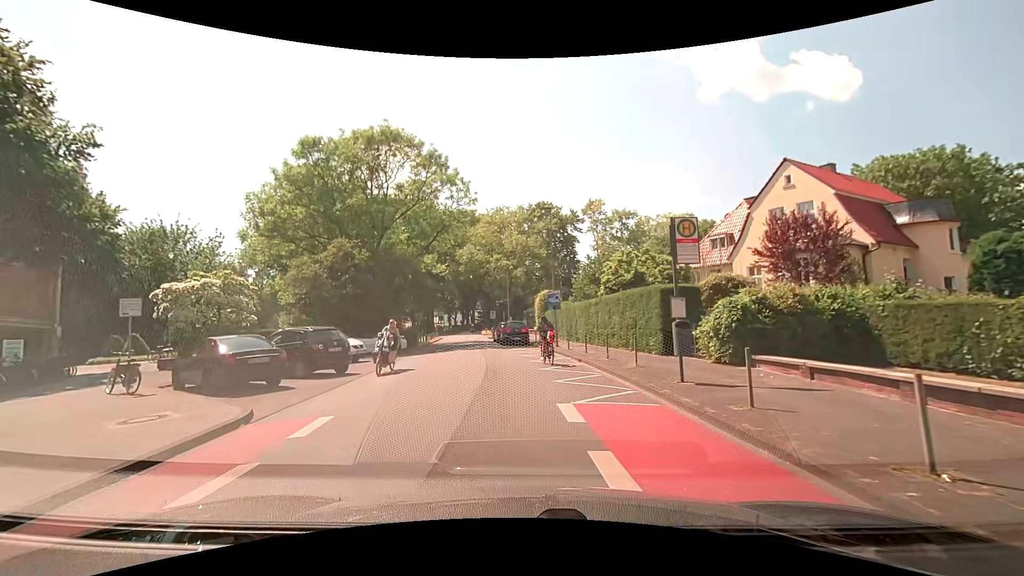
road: residential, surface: asphalt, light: Day
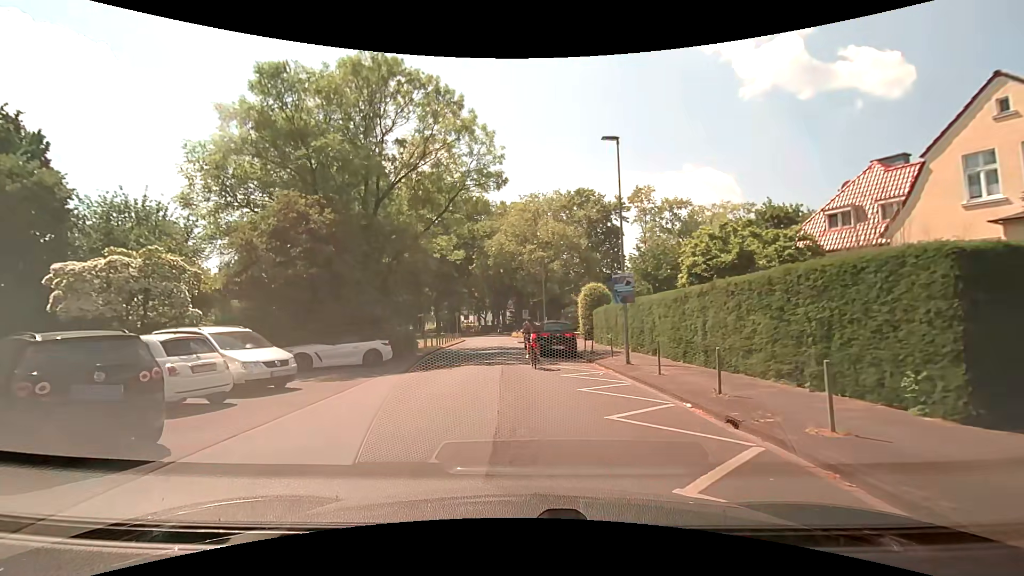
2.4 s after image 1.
(-0.2, +10.3) m; -3°
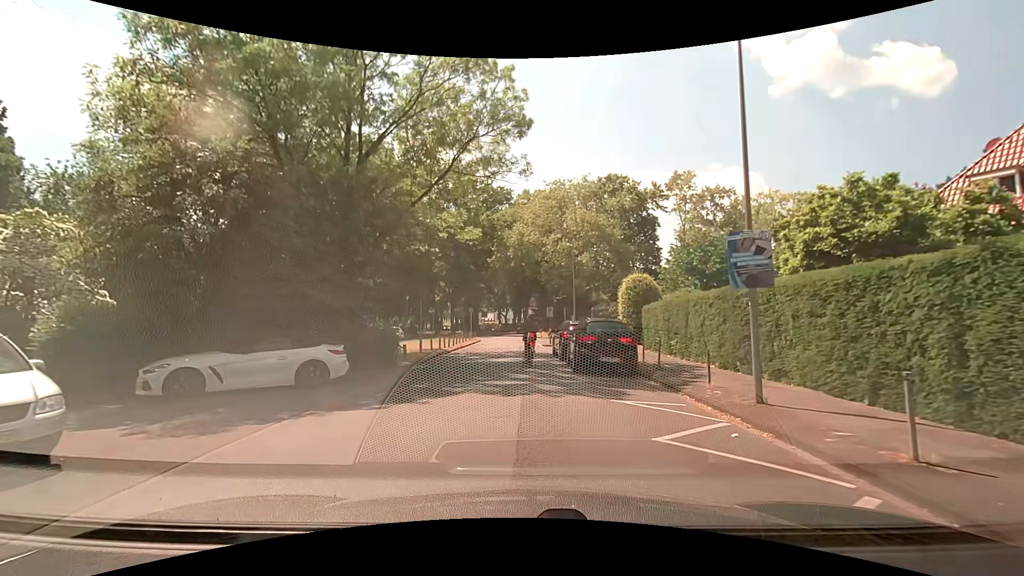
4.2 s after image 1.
(-0.2, +7.4) m; -3°
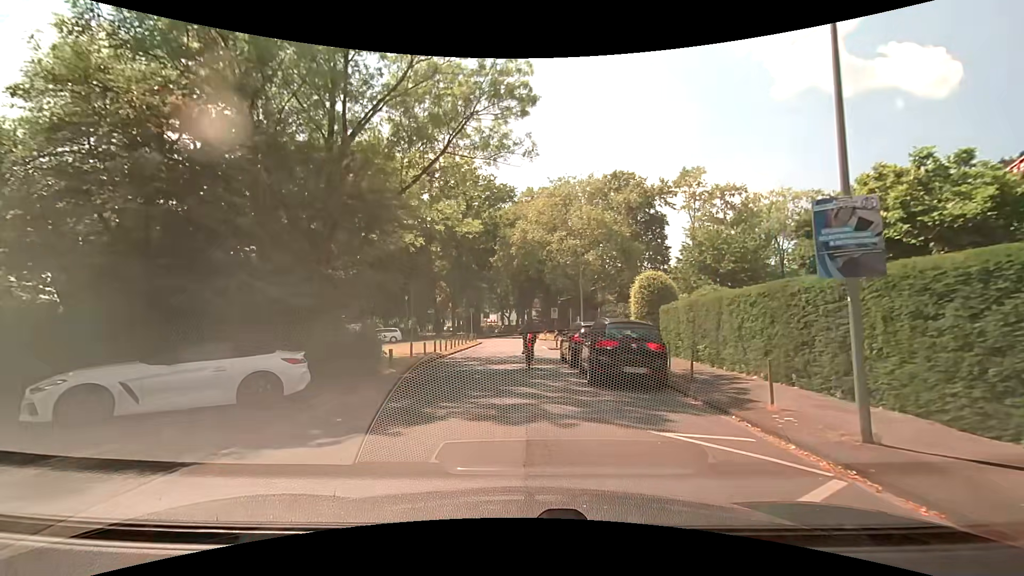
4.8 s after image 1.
(0.0, +2.5) m; -1°
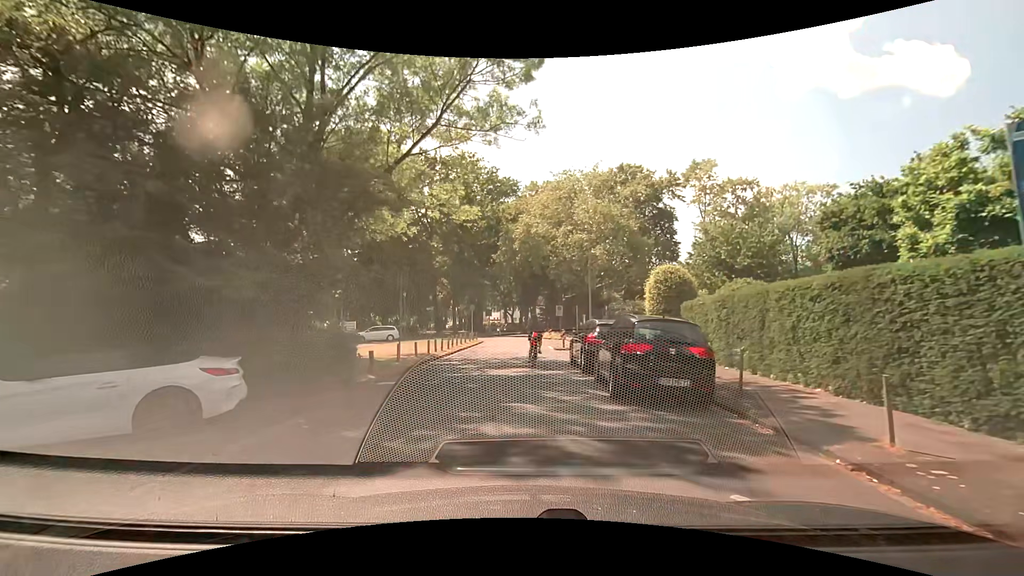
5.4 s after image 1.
(0.0, +2.5) m; -1°
